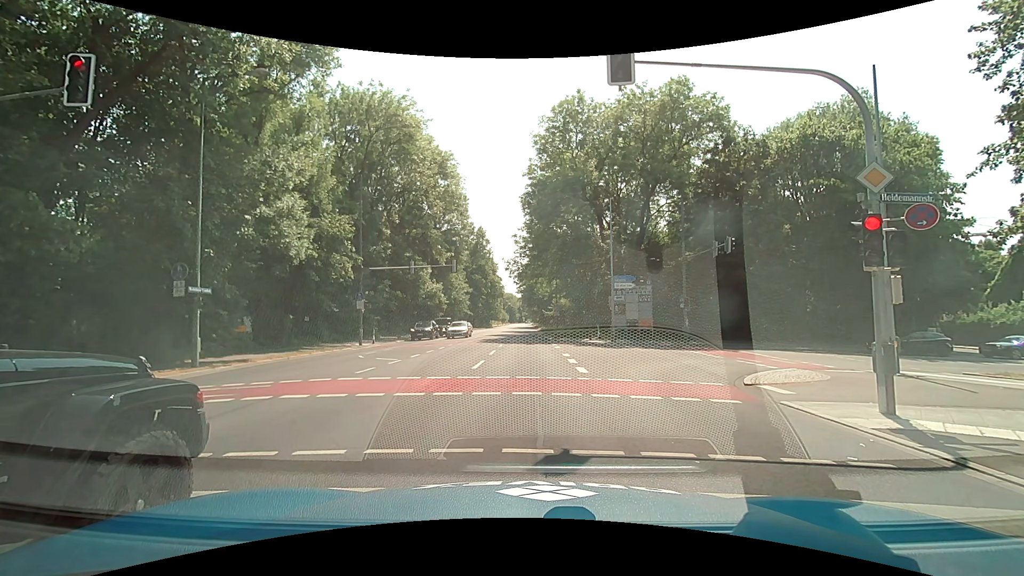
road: secondary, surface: asphalt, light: Day
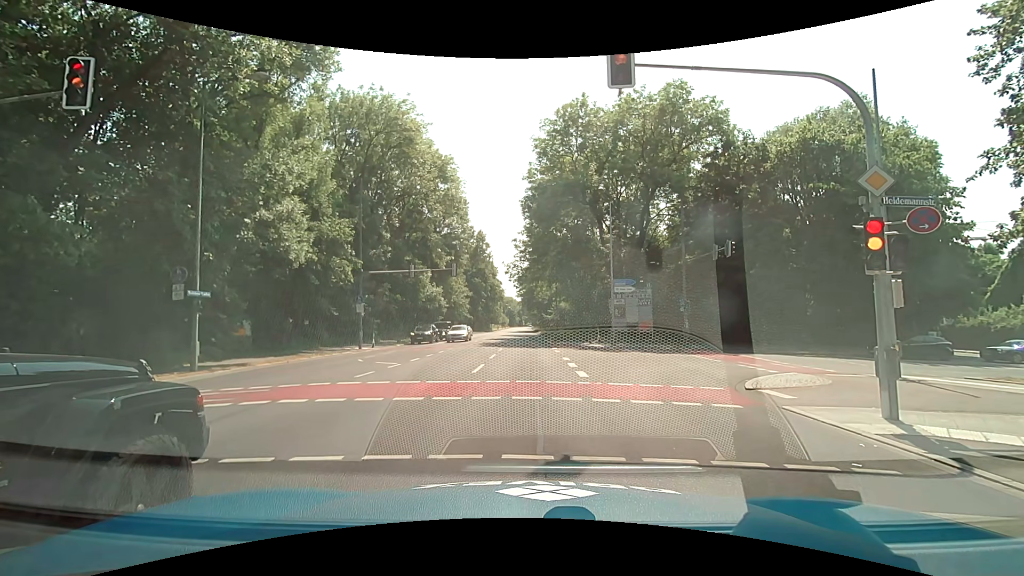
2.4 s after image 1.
(0.0, +0.1) m; 0°
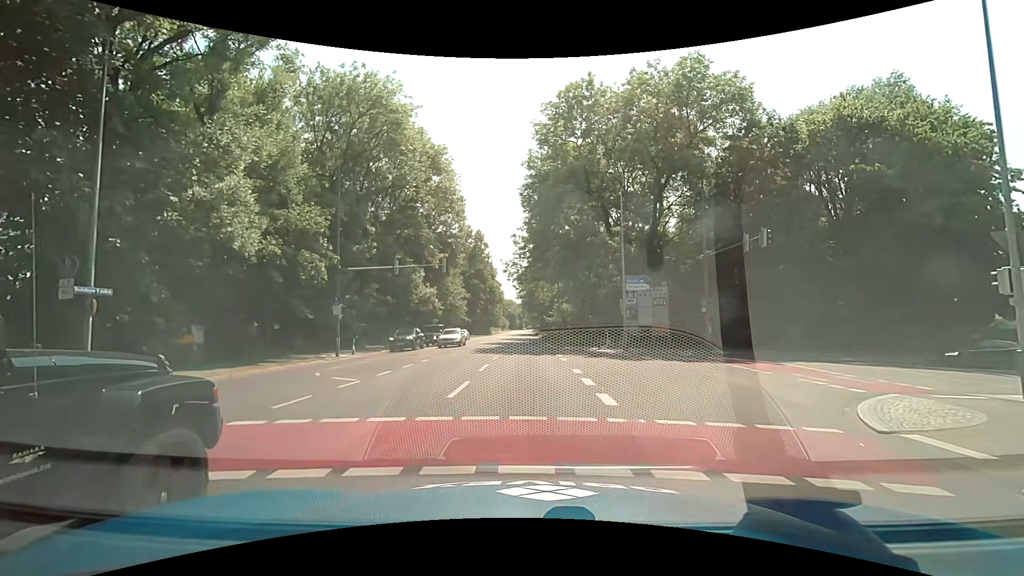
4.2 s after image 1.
(+0.1, +4.8) m; +2°
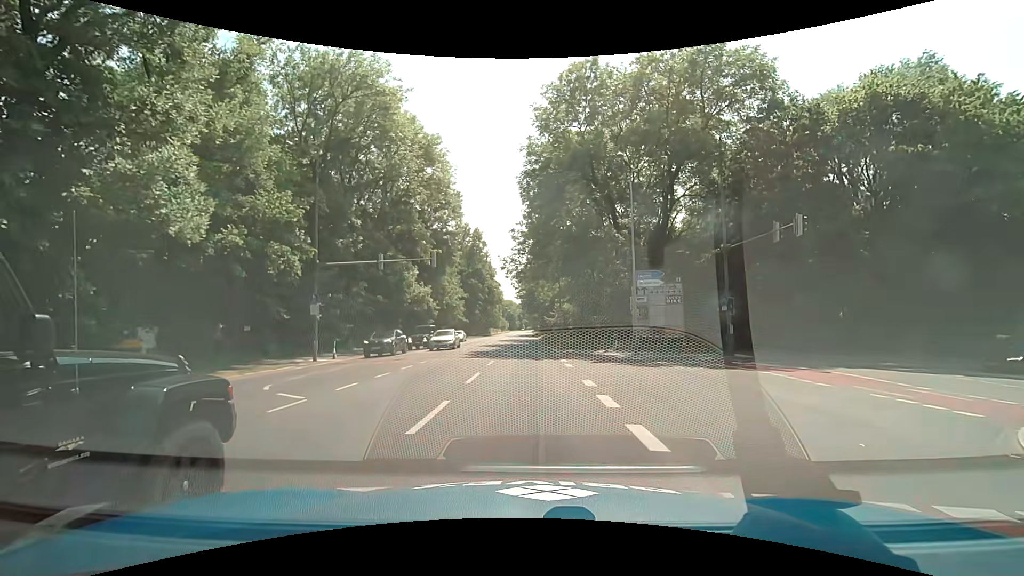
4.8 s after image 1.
(-0.1, +3.4) m; -1°
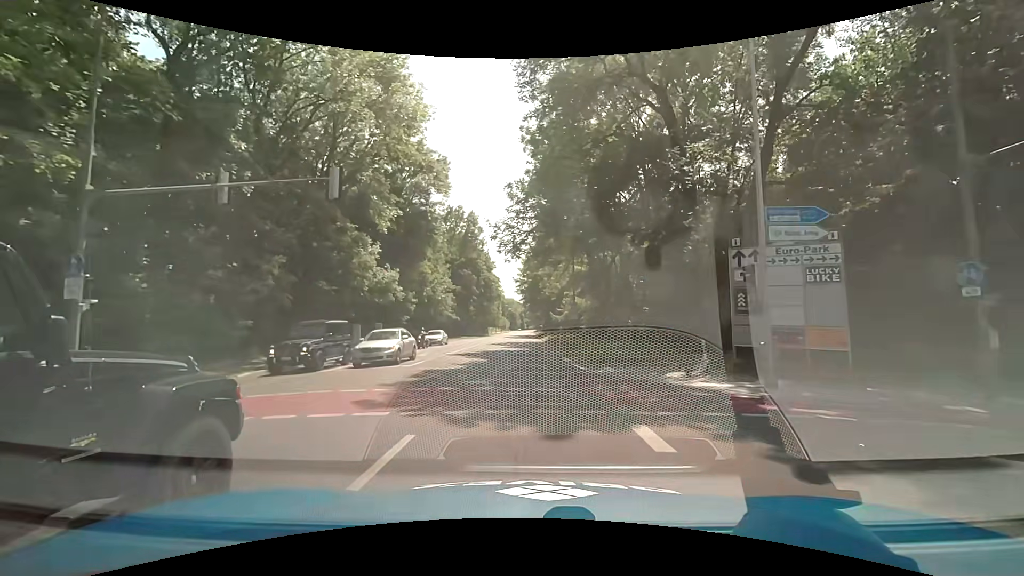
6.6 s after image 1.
(0.0, +15.8) m; 0°
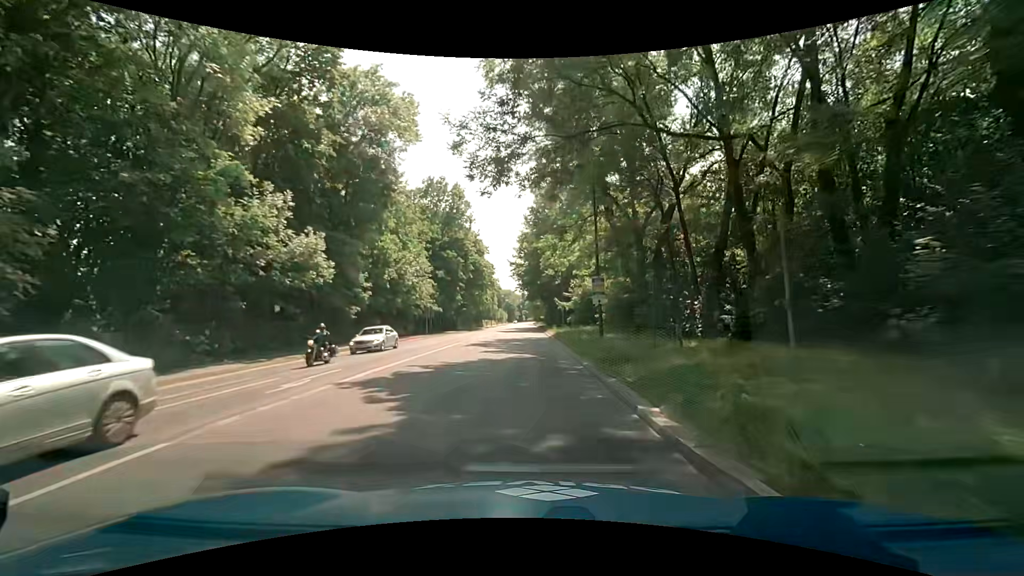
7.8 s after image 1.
(0.0, +15.4) m; 0°
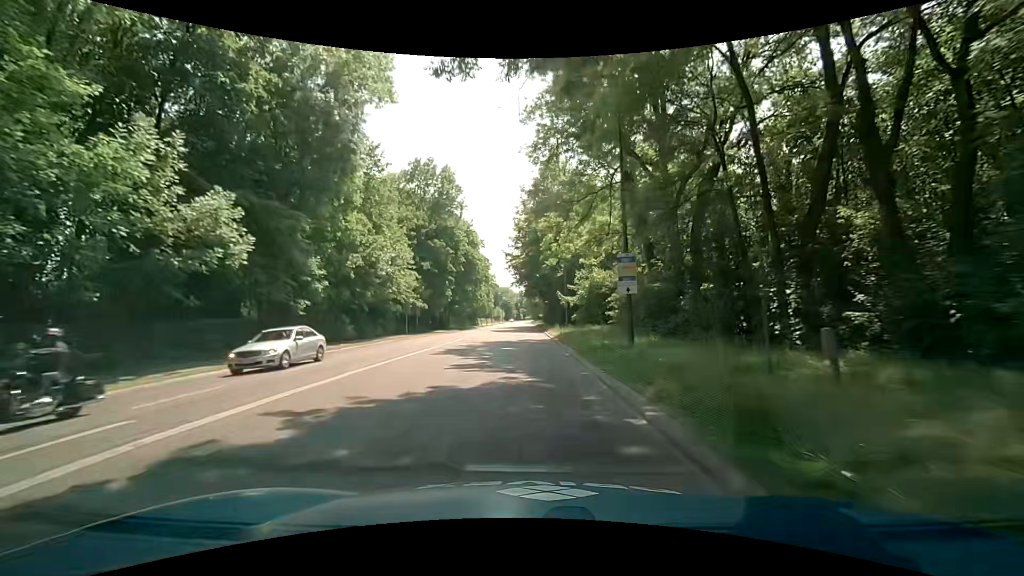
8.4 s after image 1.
(0.0, +8.1) m; -1°
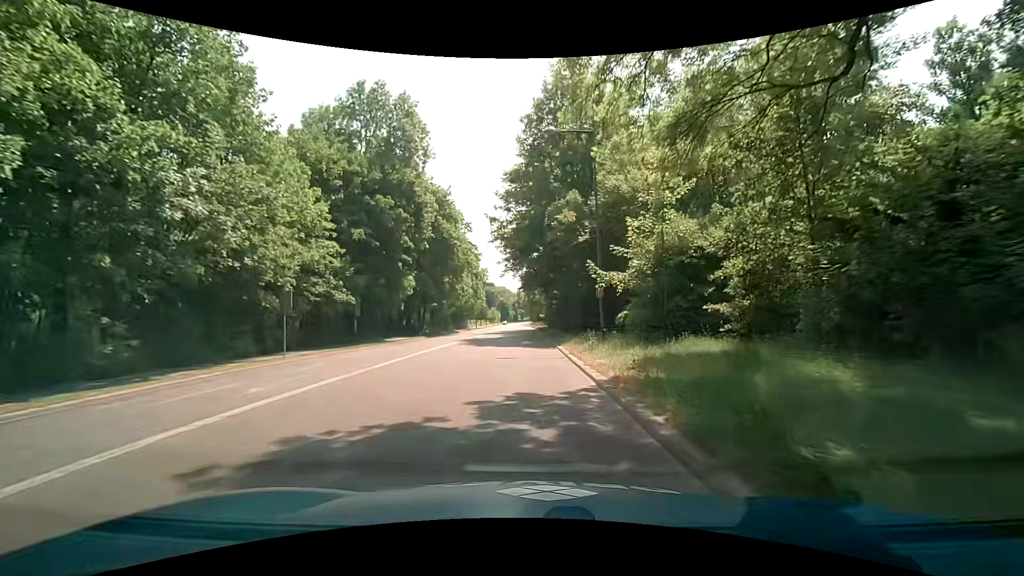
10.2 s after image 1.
(-0.1, +23.4) m; +1°
(0, +10) (0, +20) (0, +30) (-1, +40) (-1, +50) (-1, +60) (-1, +70) (-1, +80) (-2, +90) (-2, +100) m
